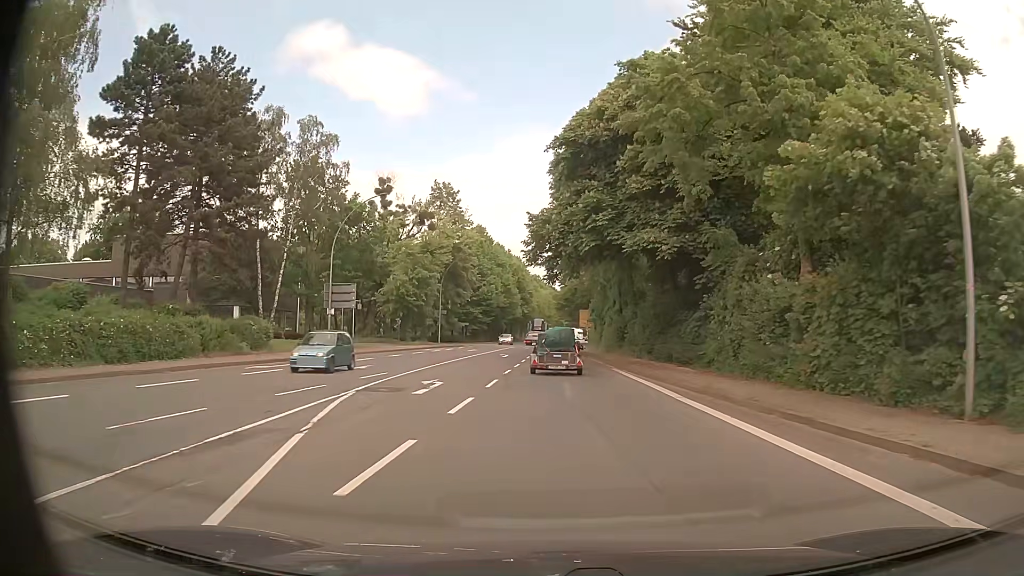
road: primary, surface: asphalt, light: Day
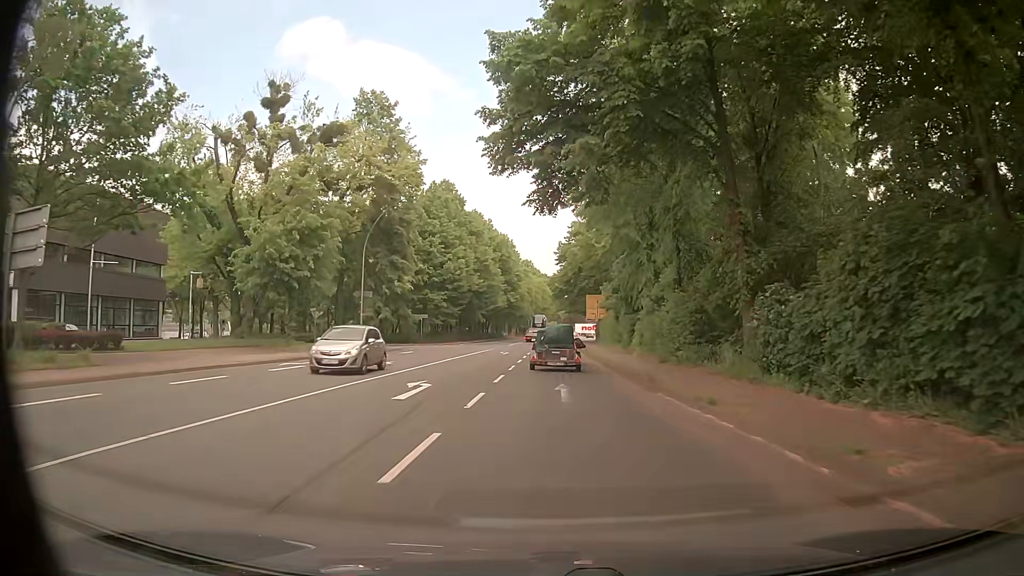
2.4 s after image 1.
(+0.1, +29.7) m; +1°
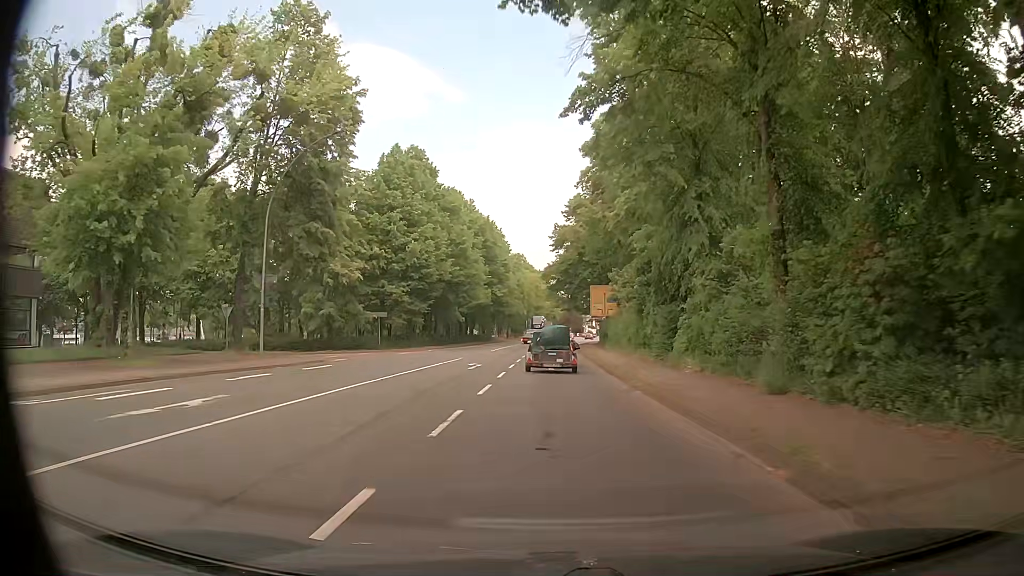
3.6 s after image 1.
(-0.1, +15.3) m; 0°
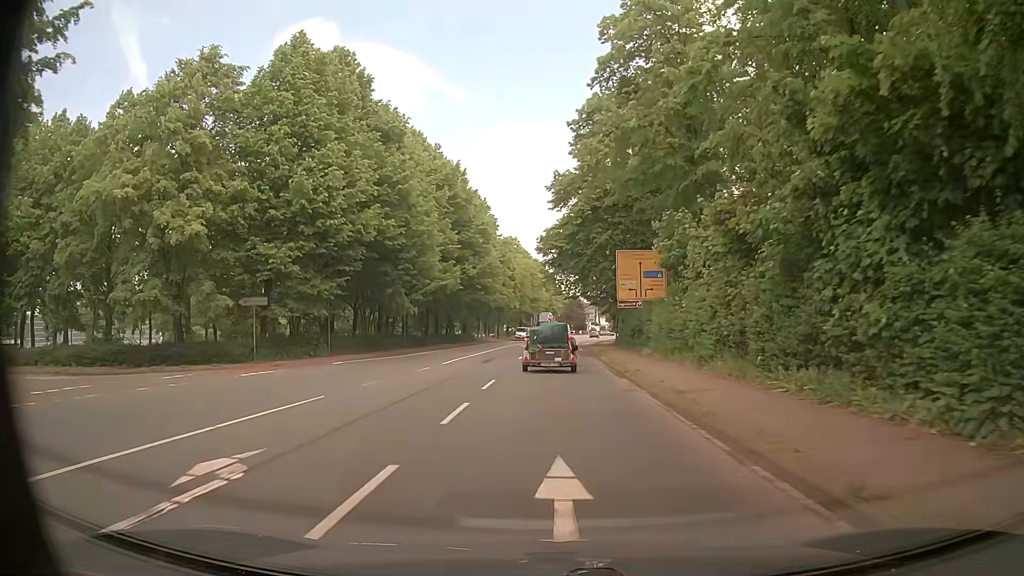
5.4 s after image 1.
(+0.1, +22.9) m; +1°
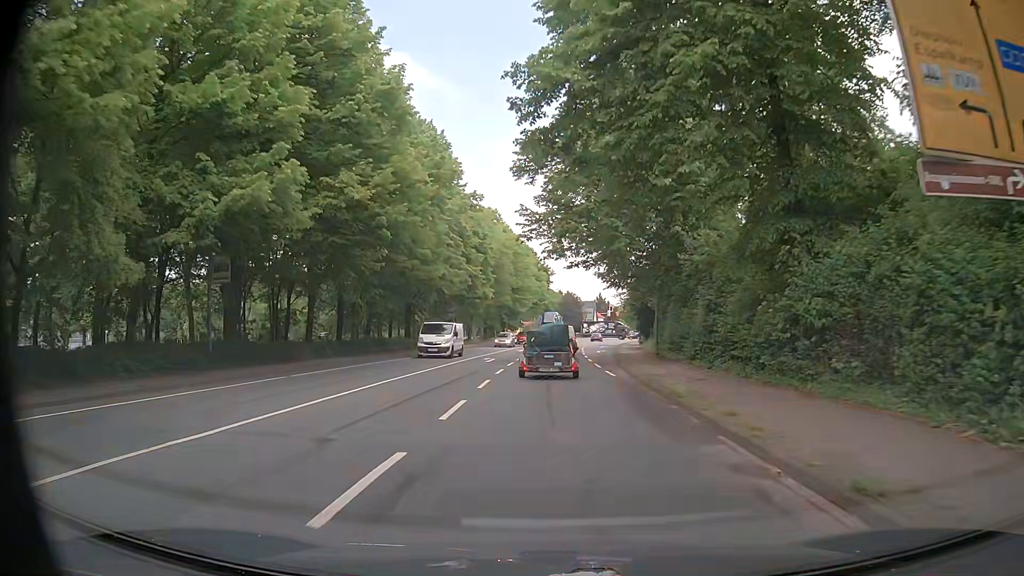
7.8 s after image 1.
(-0.1, +29.1) m; 0°
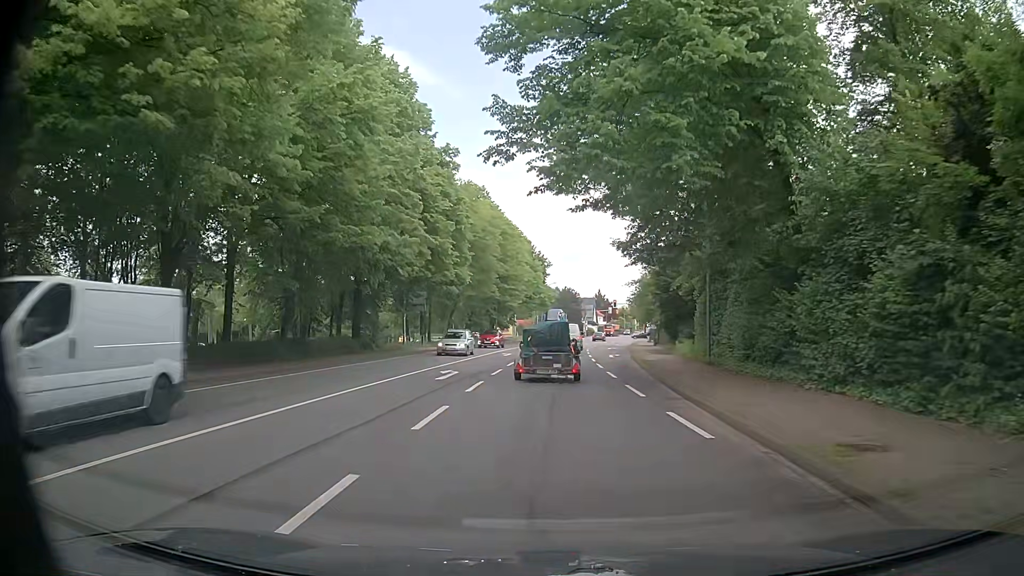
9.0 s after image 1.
(0.0, +13.3) m; 0°
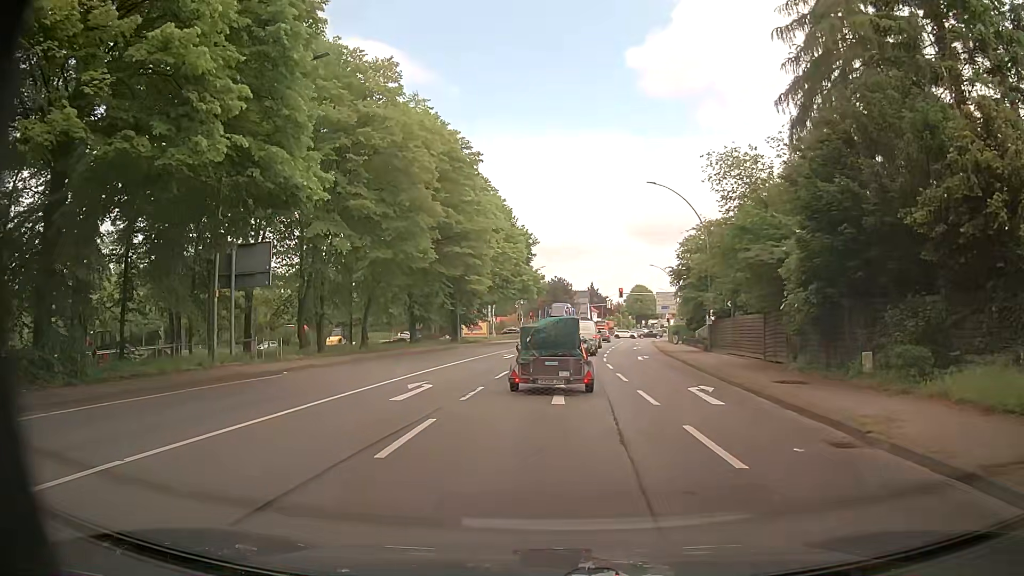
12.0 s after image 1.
(+0.3, +25.6) m; +1°
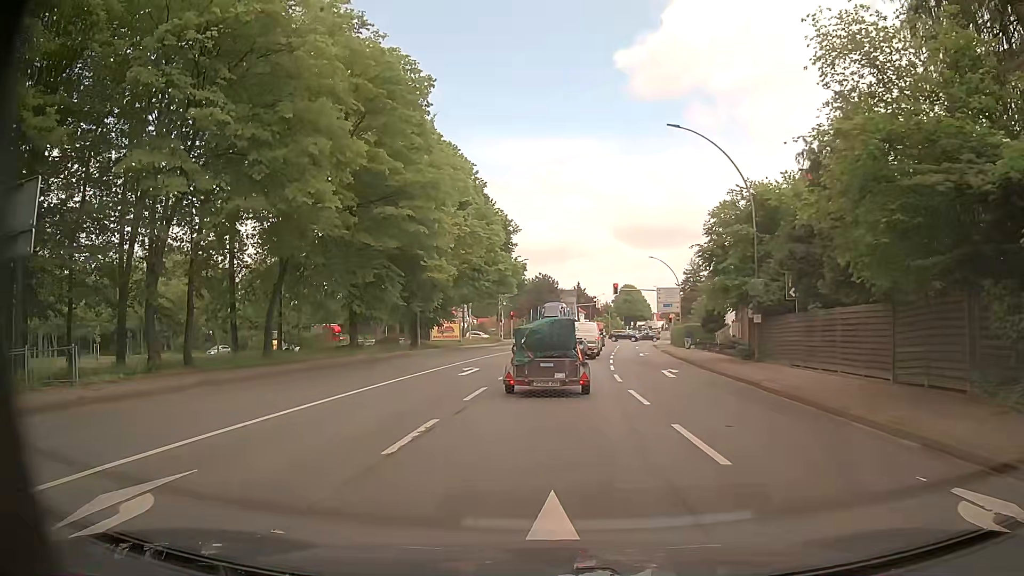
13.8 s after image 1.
(+0.2, +11.7) m; +2°
